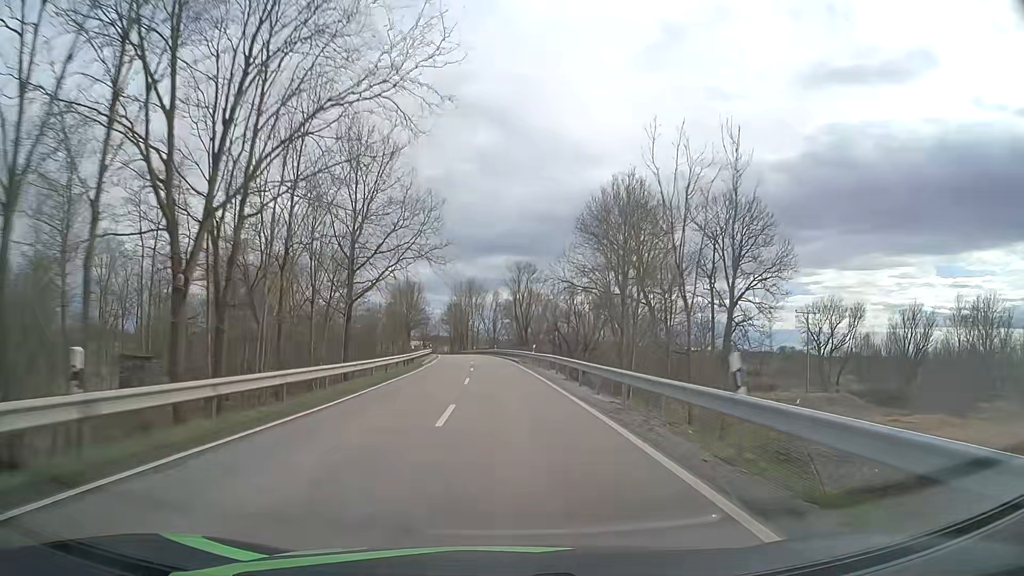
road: tertiary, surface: asphalt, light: Day
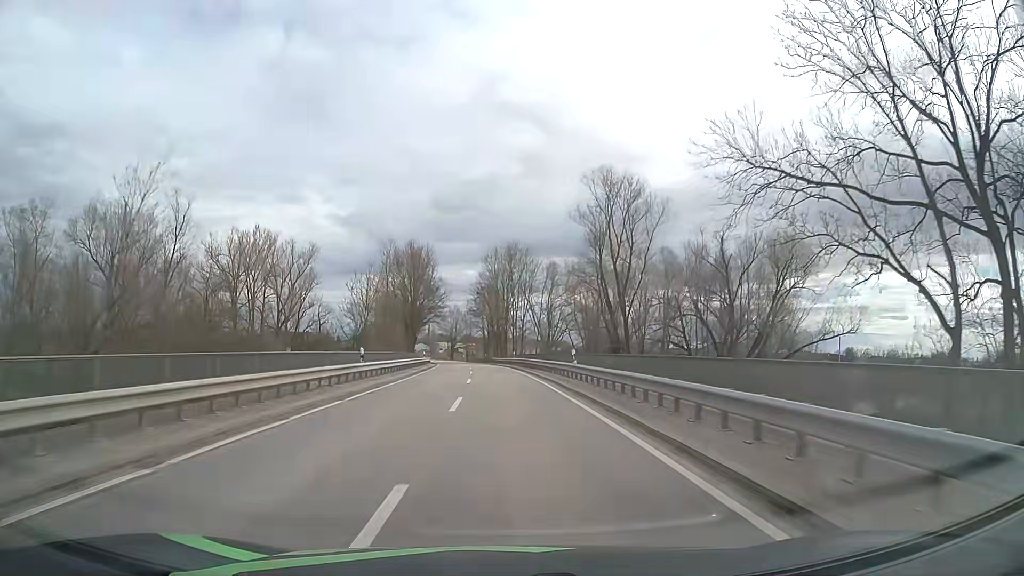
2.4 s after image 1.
(-1.8, +57.3) m; -4°
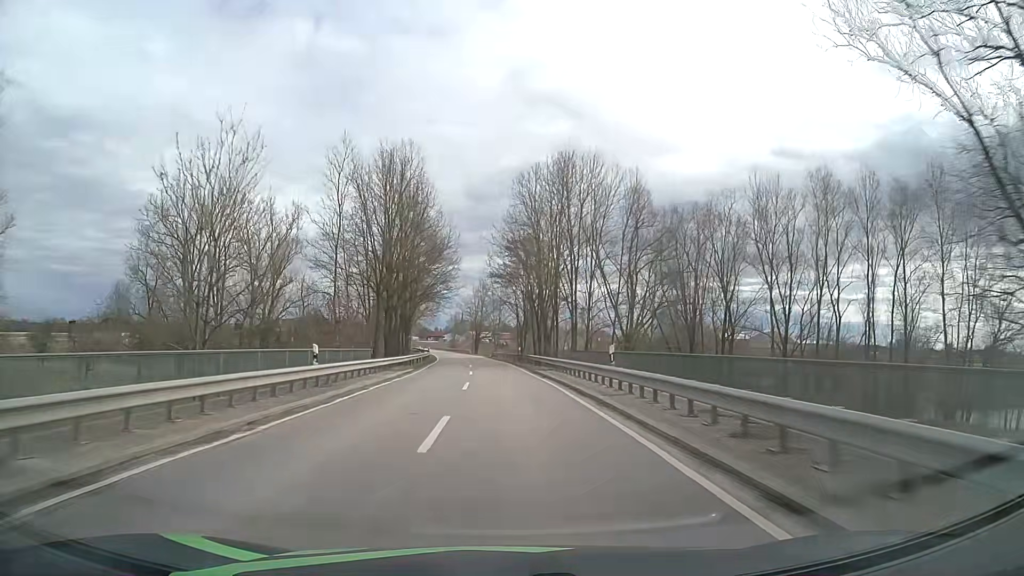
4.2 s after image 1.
(-1.1, +42.2) m; -3°
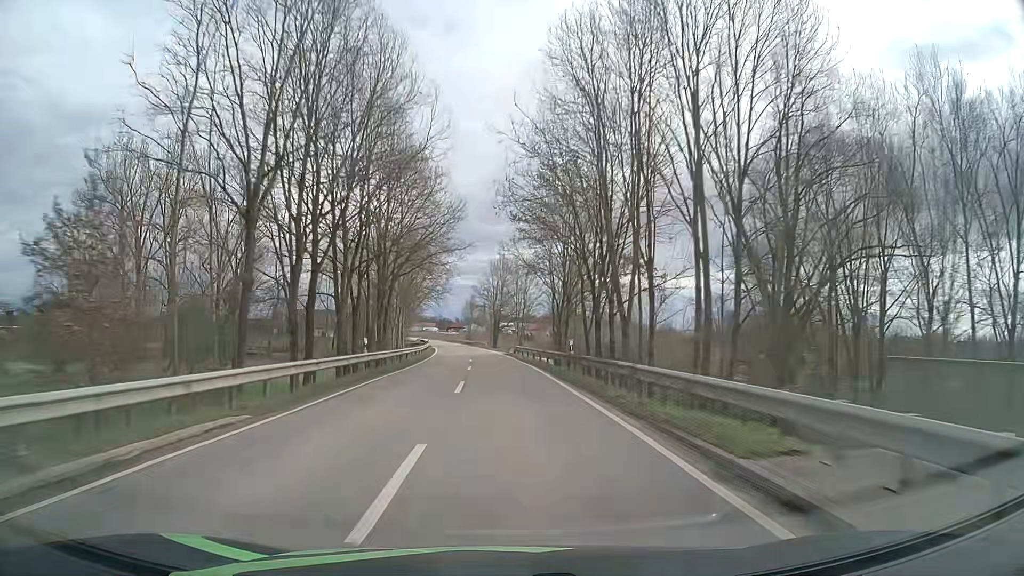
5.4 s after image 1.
(-0.4, +28.0) m; -2°
